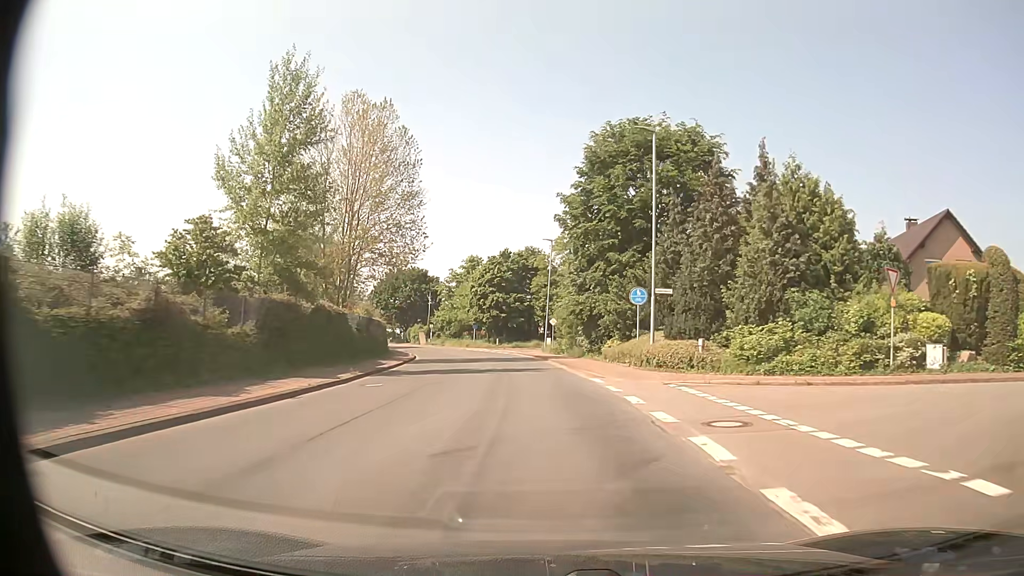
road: tertiary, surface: asphalt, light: Day
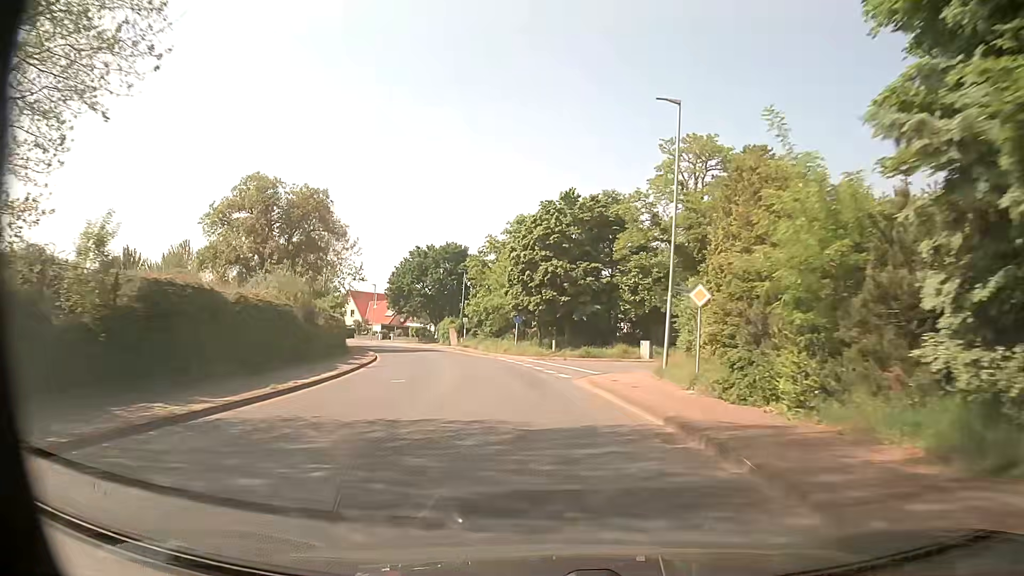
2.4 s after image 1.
(-1.5, +32.7) m; -6°
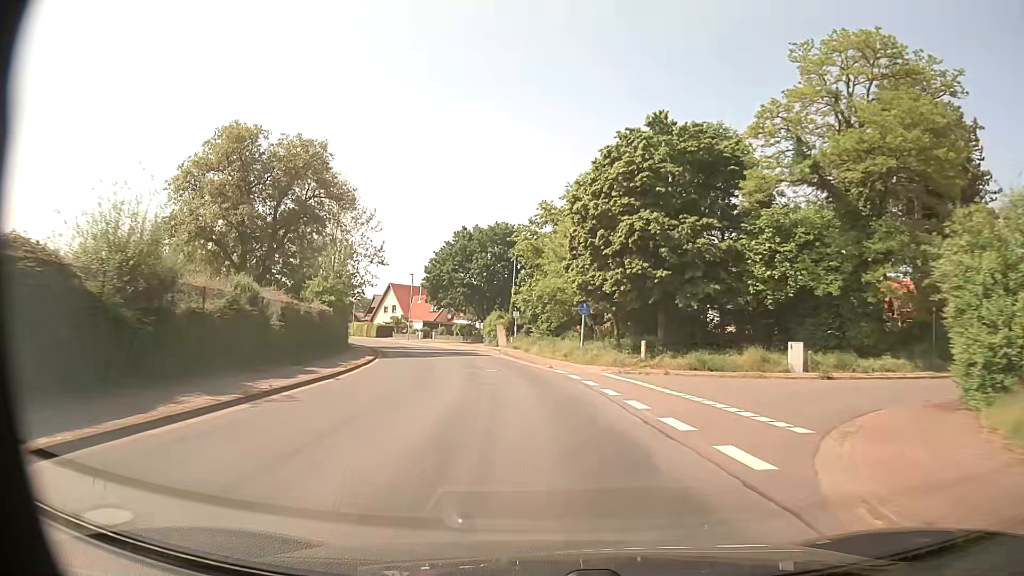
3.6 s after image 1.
(-0.7, +16.4) m; -5°
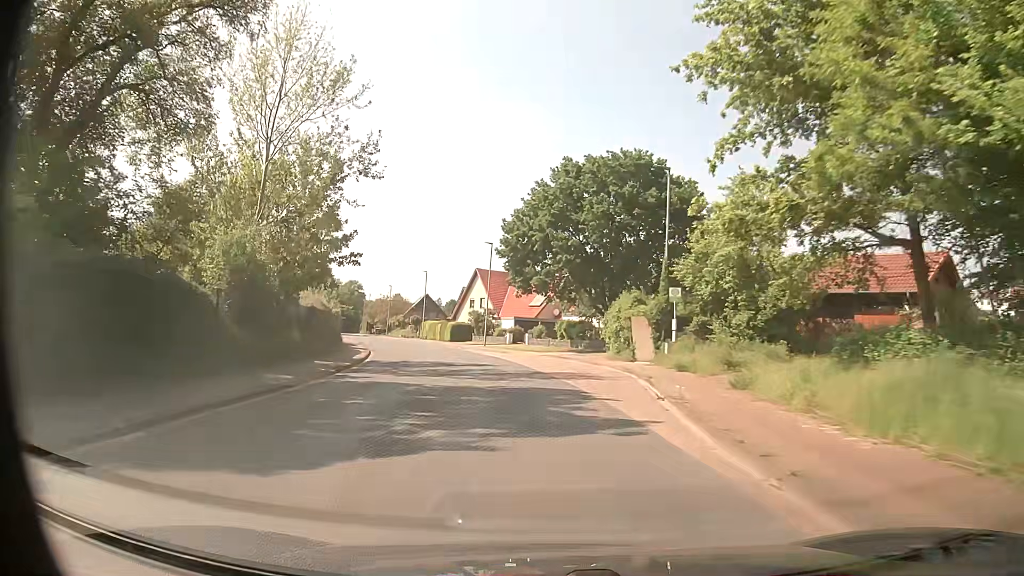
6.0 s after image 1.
(-3.0, +33.0) m; -11°
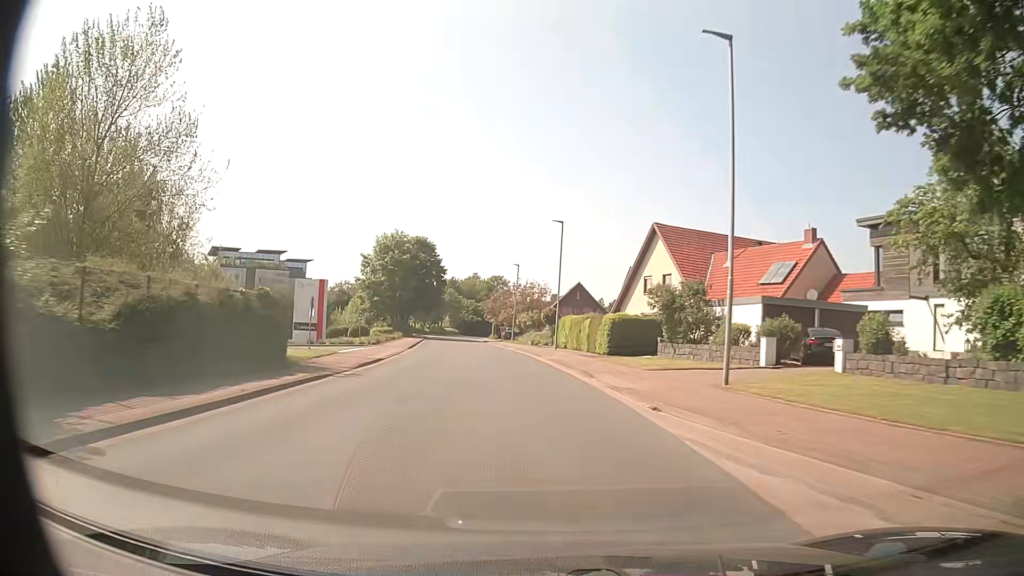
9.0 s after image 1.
(-4.9, +41.5) m; -14°
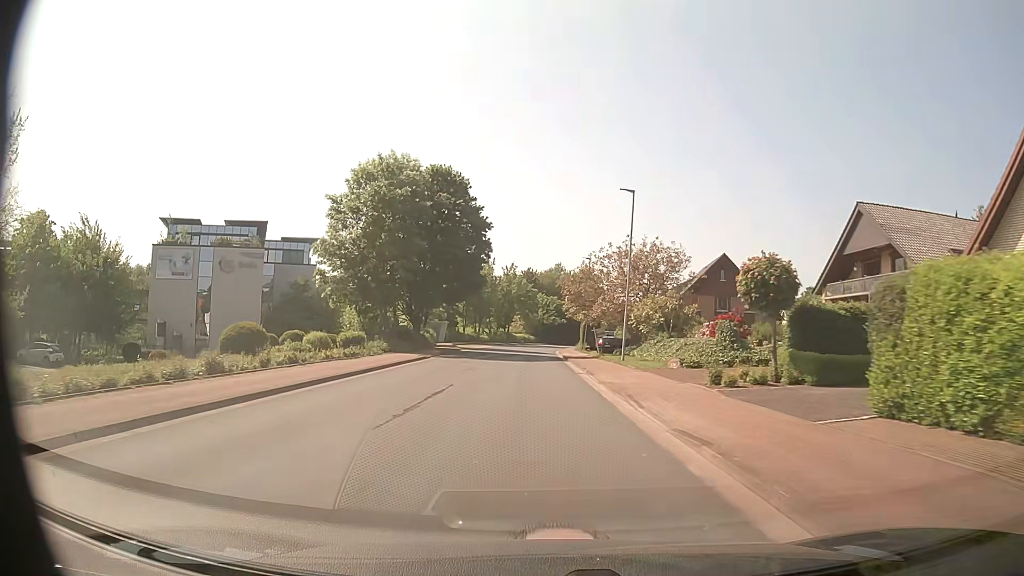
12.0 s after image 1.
(-3.0, +42.8) m; -8°
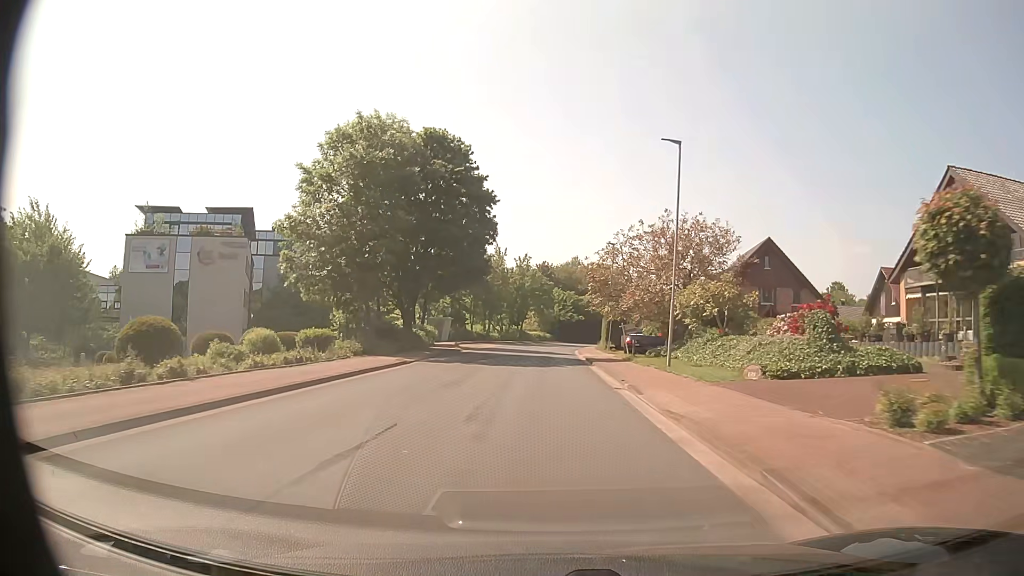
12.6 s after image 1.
(-0.1, +8.7) m; -1°
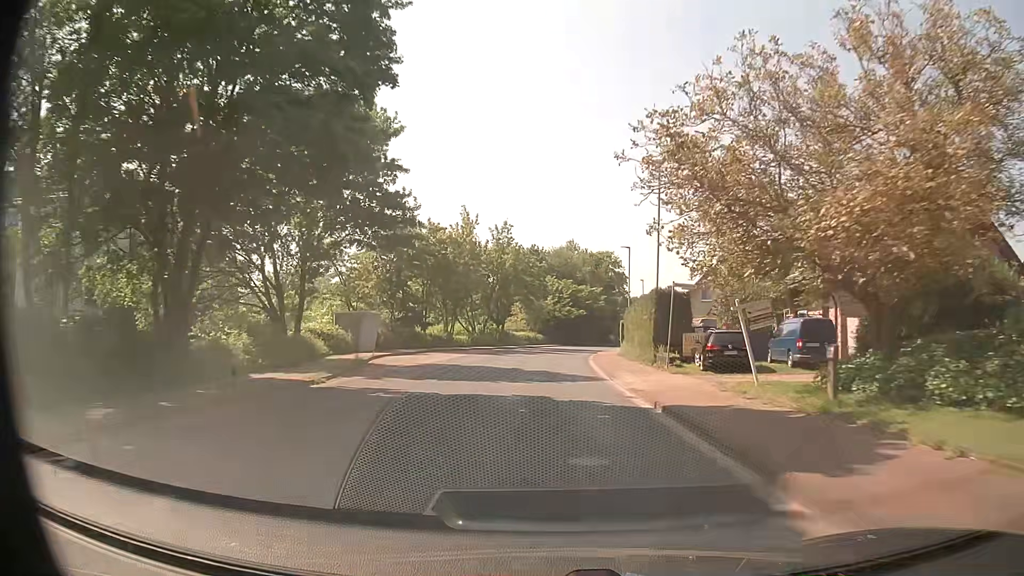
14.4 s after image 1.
(0.0, +26.4) m; +1°
(0, +10) (0, +20) (0, +30) (+1, +40) (+2, +50) (+3, +60) (+4, +70) (+6, +80) (+8, +89) (+10, +99) m
